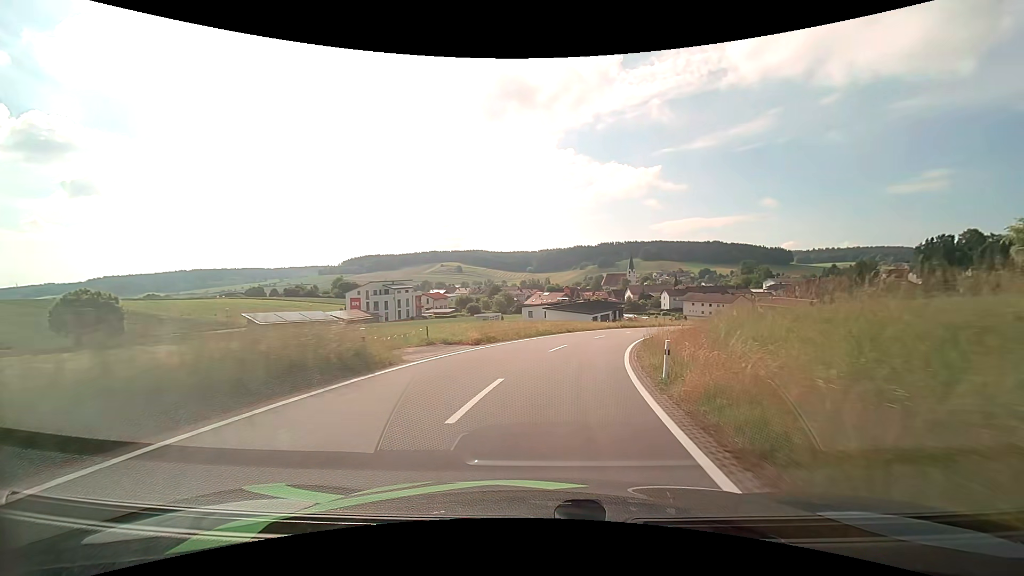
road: tertiary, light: Day
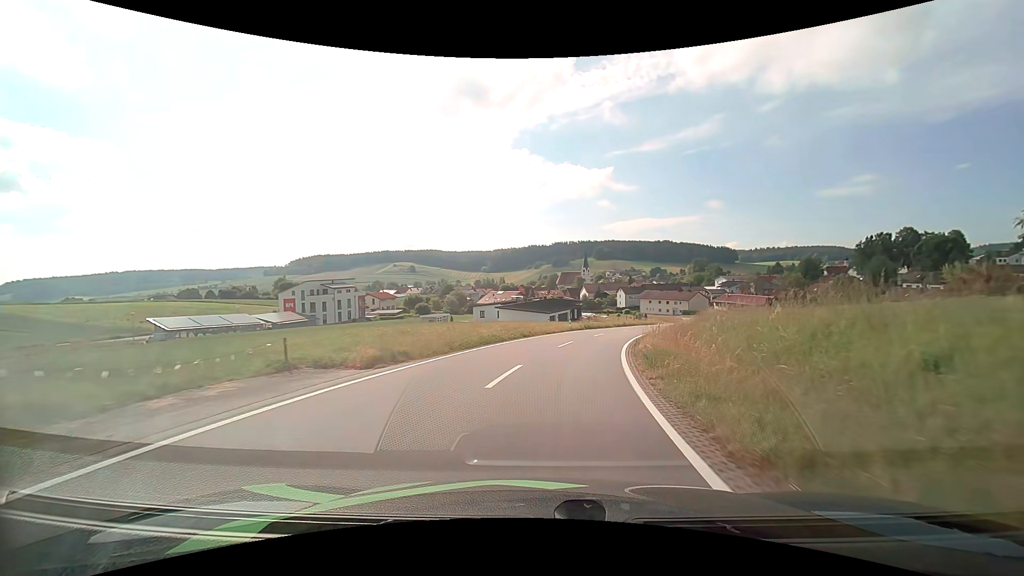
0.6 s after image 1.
(+0.3, +8.9) m; +5°
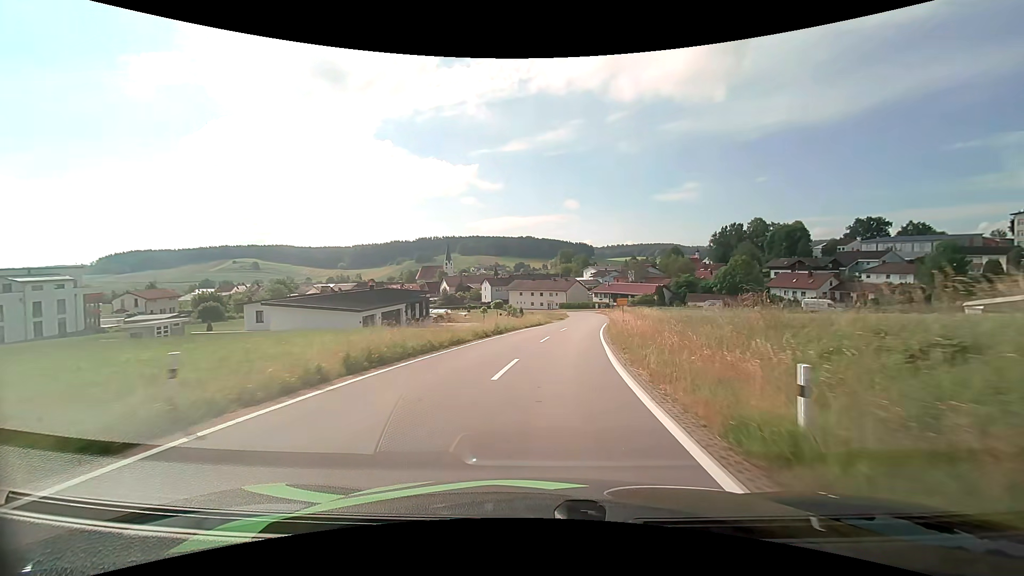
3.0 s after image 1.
(+5.1, +34.9) m; +15°
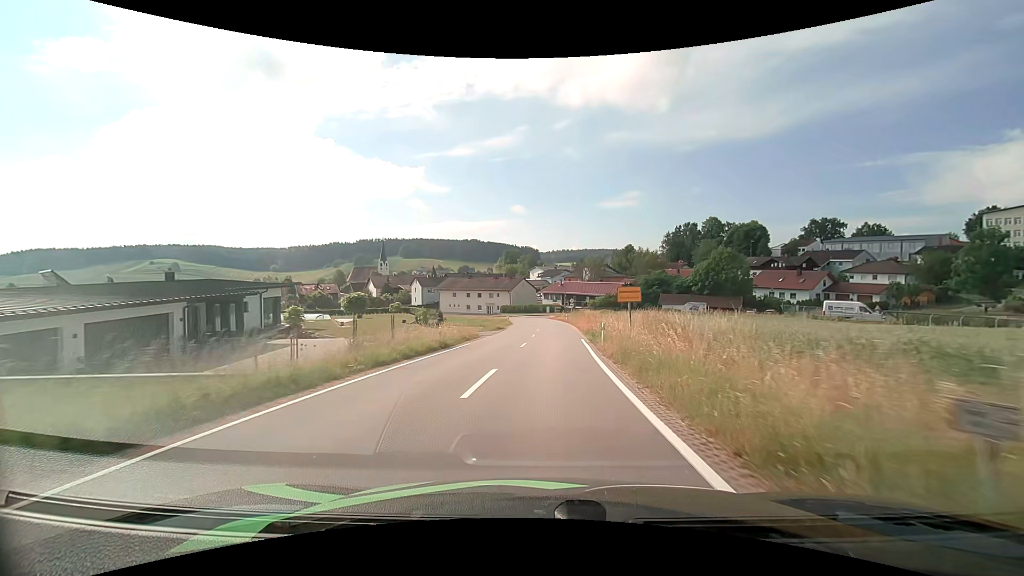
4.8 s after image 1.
(+1.6, +25.6) m; +6°
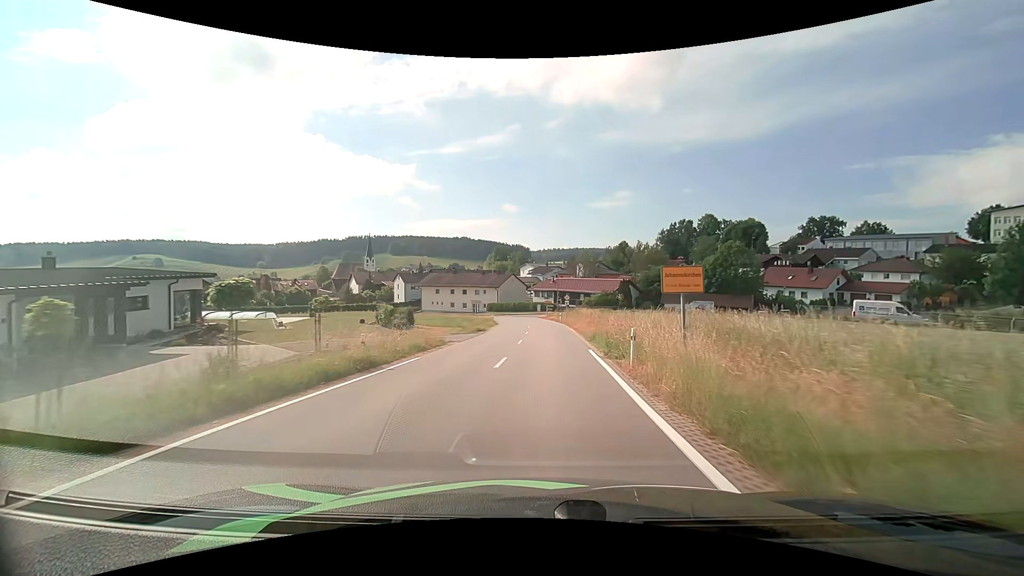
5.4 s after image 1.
(+0.1, +8.2) m; +1°
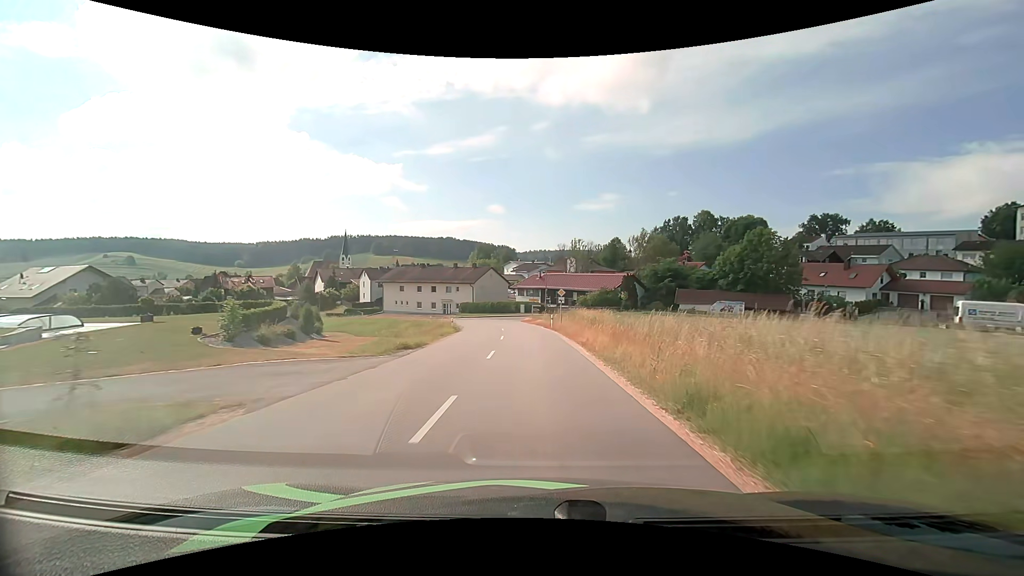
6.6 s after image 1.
(+0.3, +16.0) m; +2°
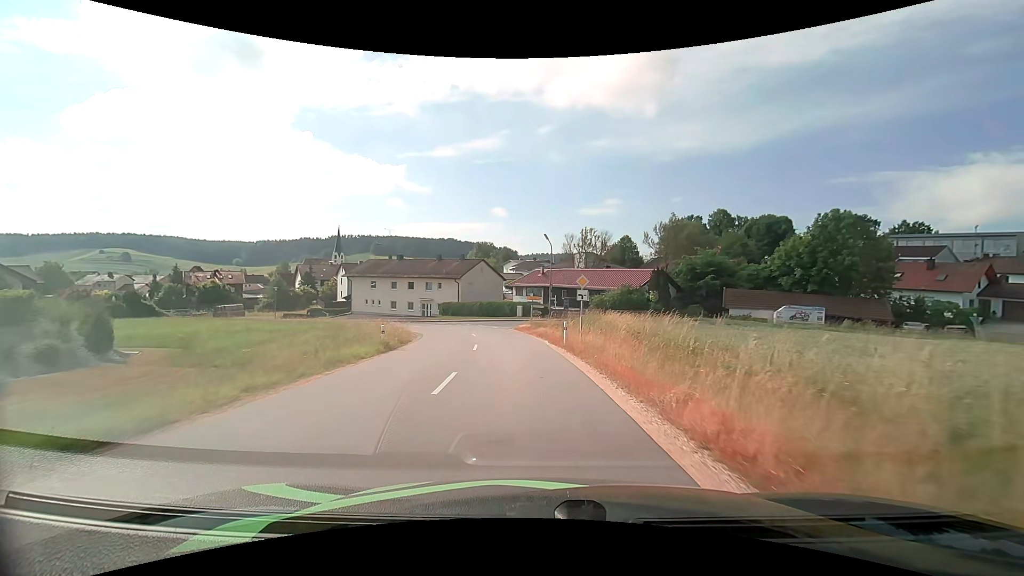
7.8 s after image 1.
(0.0, +15.3) m; 0°
(0, +10) (-1, +20) (-3, +30) (-6, +39) (-12, +47) (-19, +54) (-27, +60) (-35, +66) (-44, +71) (-53, +76) m
